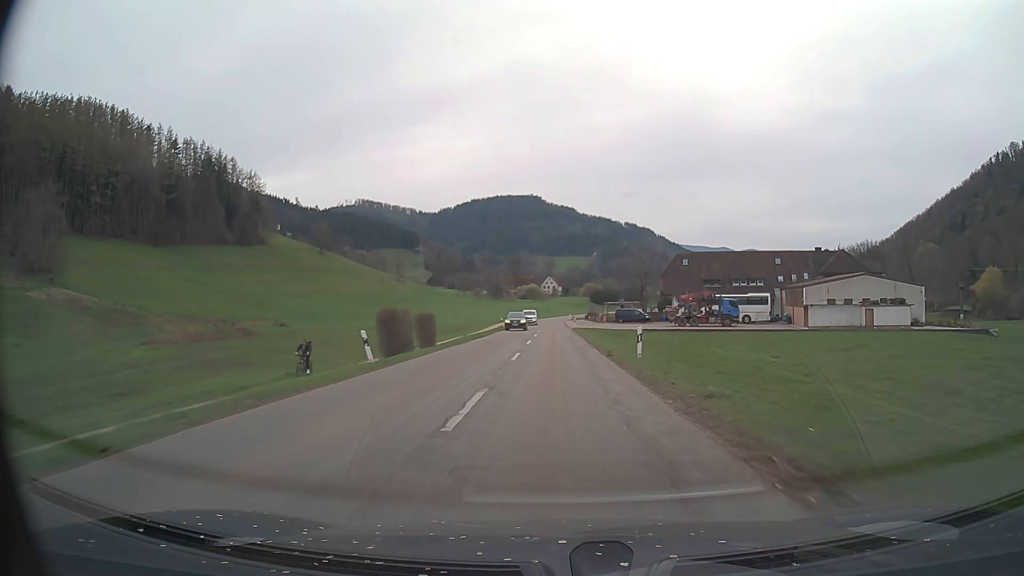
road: secondary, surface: asphalt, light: Day
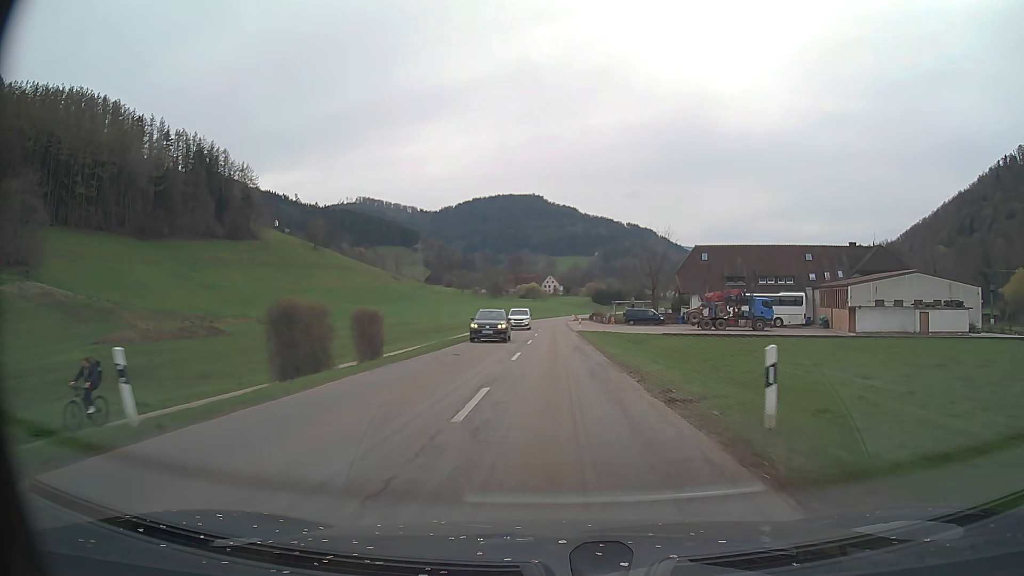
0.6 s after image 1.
(0.0, +11.9) m; 0°
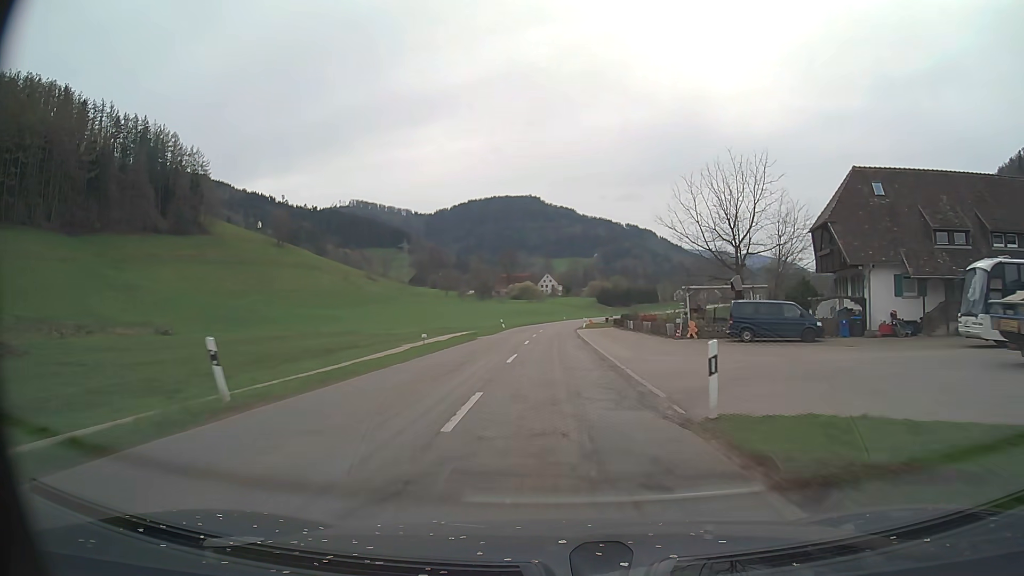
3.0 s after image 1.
(+0.1, +48.4) m; 0°
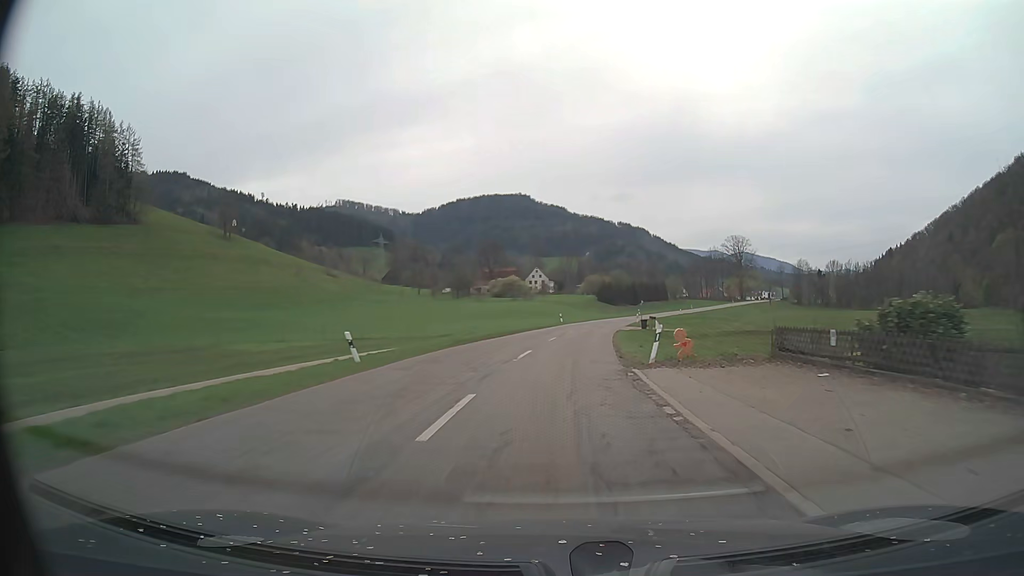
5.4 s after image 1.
(+0.3, +48.6) m; +1°
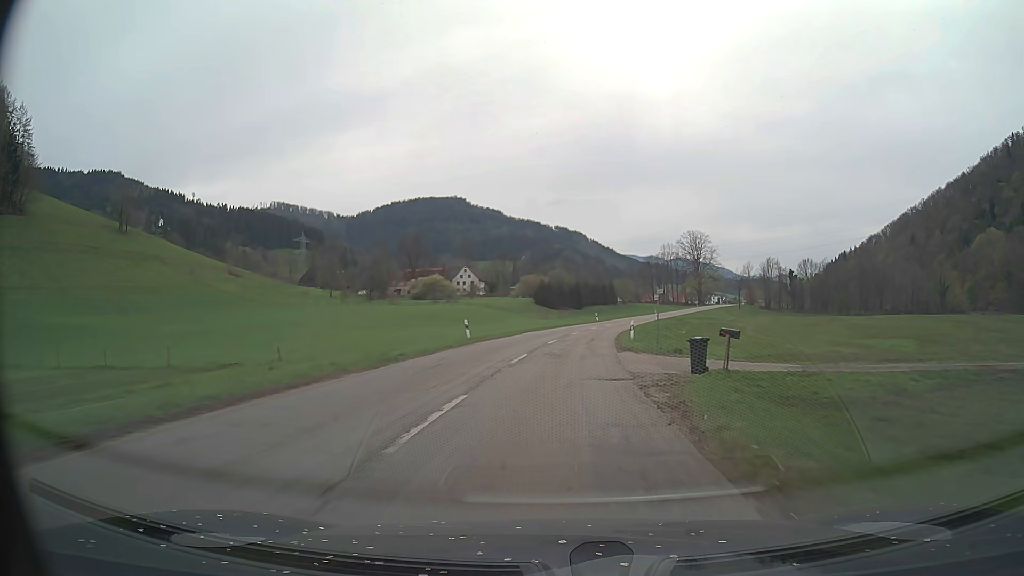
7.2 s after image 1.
(+1.7, +36.3) m; +5°
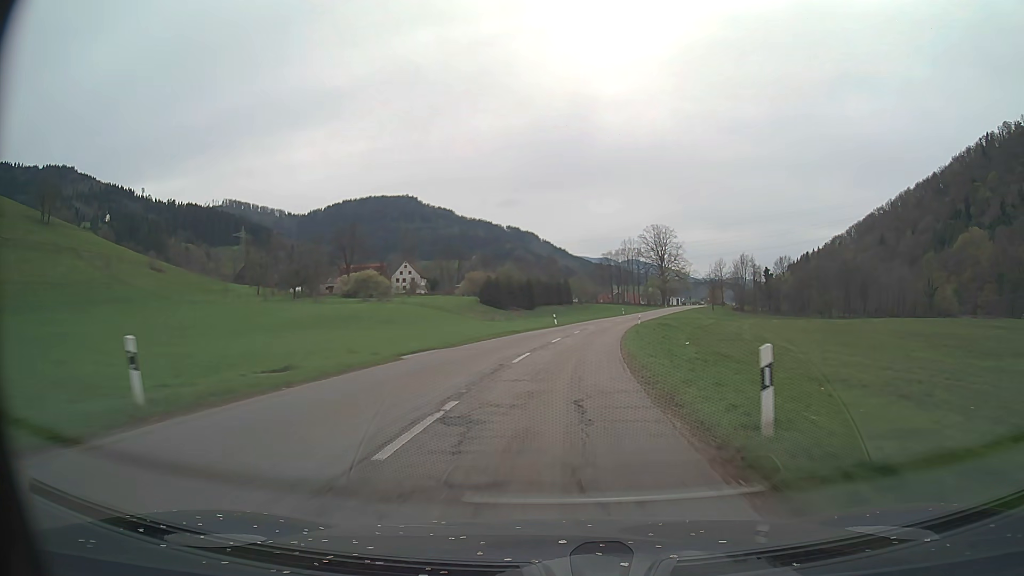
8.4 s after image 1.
(+0.8, +24.2) m; +4°
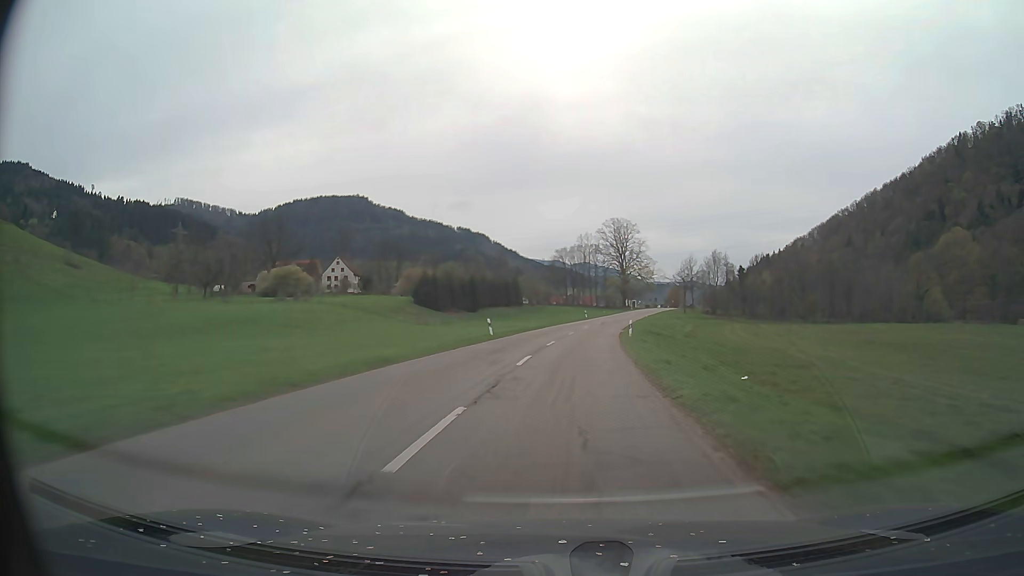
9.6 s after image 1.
(+0.8, +24.2) m; +4°
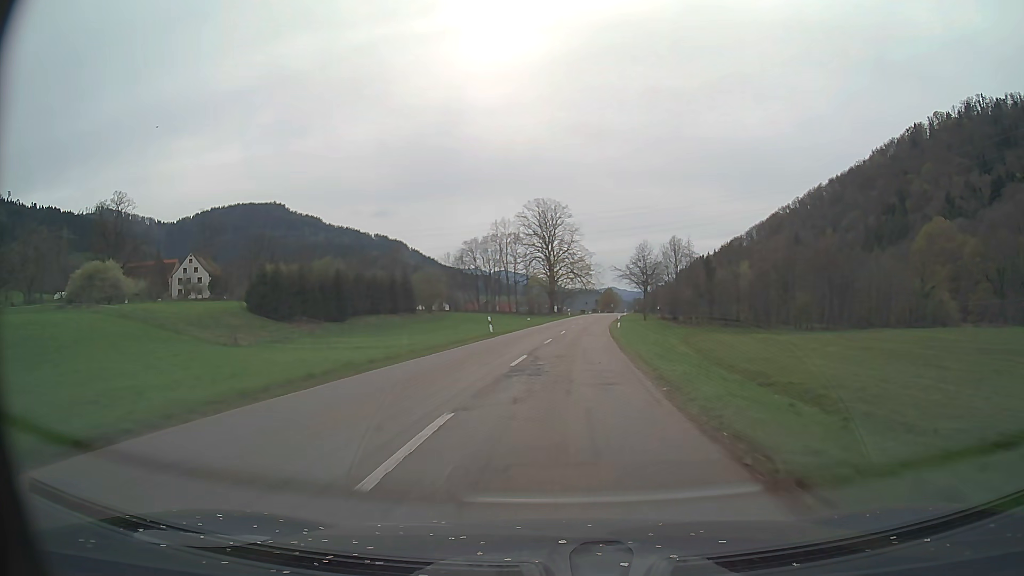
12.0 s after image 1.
(+3.3, +48.3) m; +7°
(0, +10) (0, +20) (+1, +30) (+1, +40) (+2, +50) (+3, +60) (+4, +70) (+5, +80) (+7, +90) (+8, +100) m
